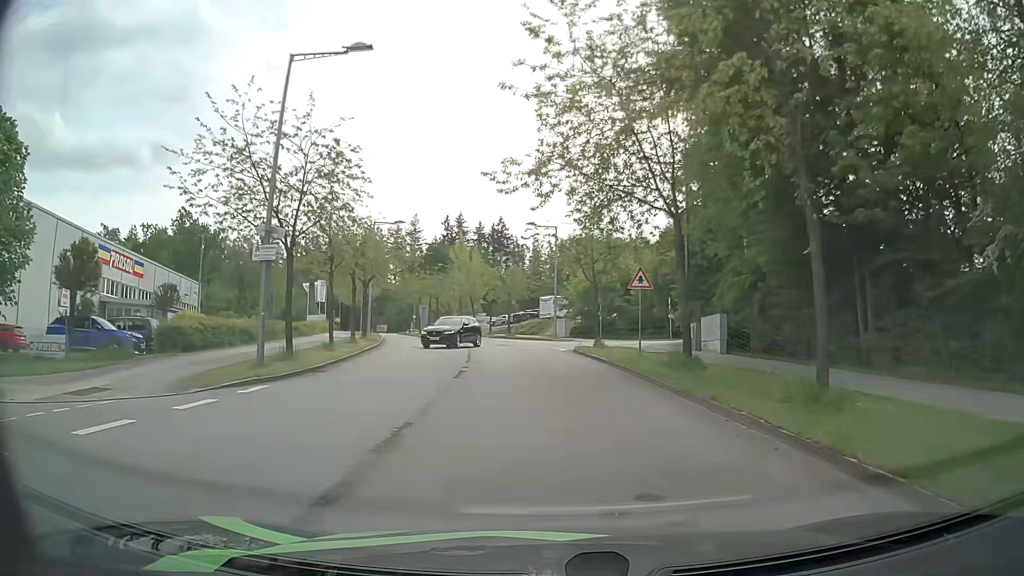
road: residential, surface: asphalt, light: Day
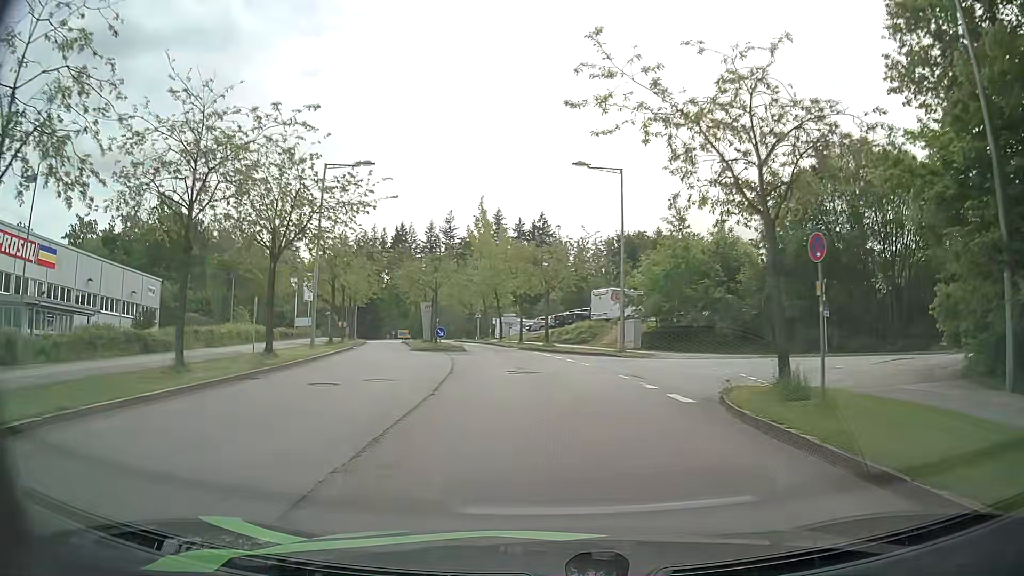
(-0.7, +21.3) m; -5°
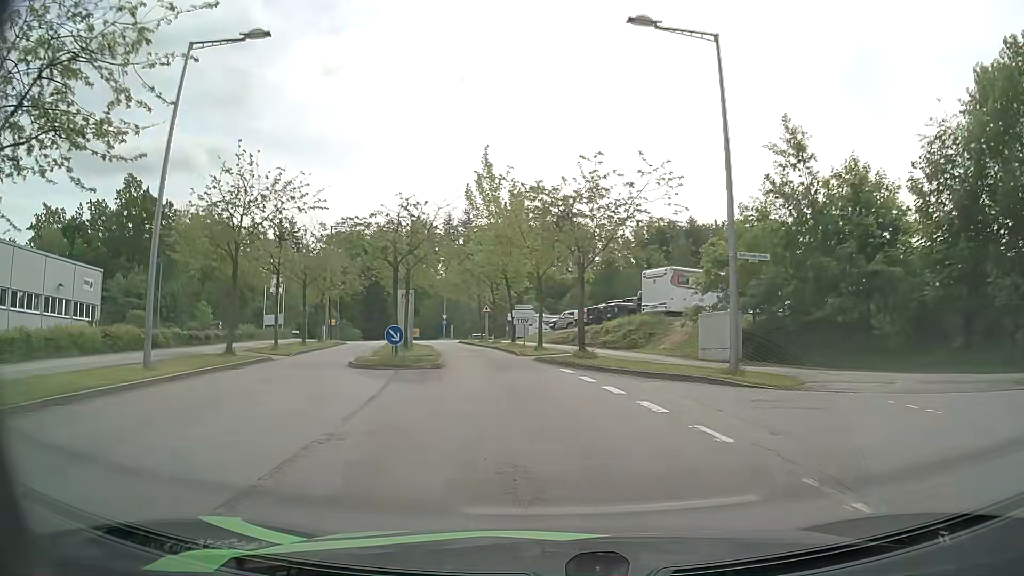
(0.0, +15.9) m; -1°
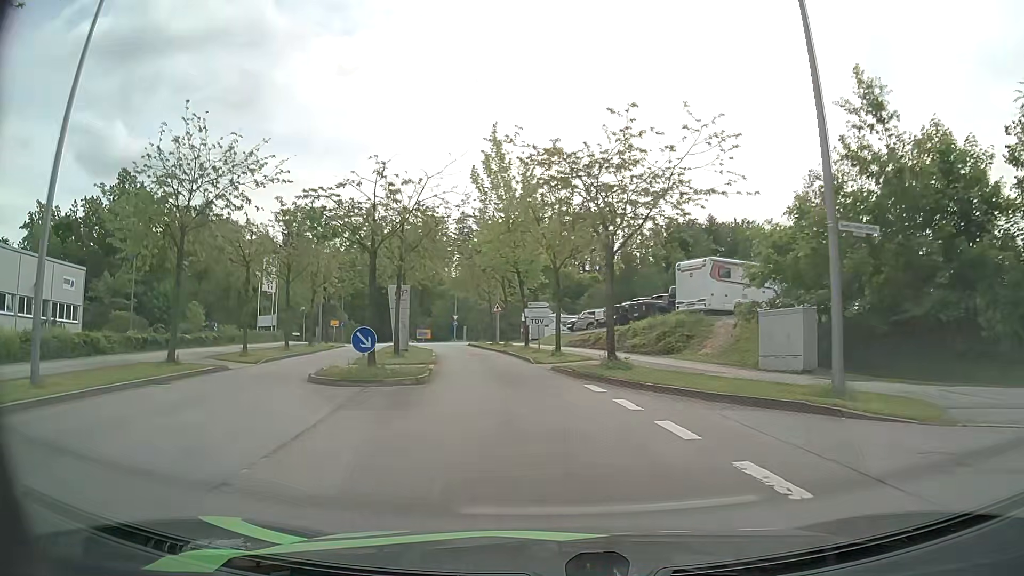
(0.0, +5.2) m; -1°
(0, +10) (-1, +20) (-3, +30) (-5, +40) (-7, +49) (-9, +59) (-6, +69) (+3, +73) (+12, +77) (+21, +81) m
